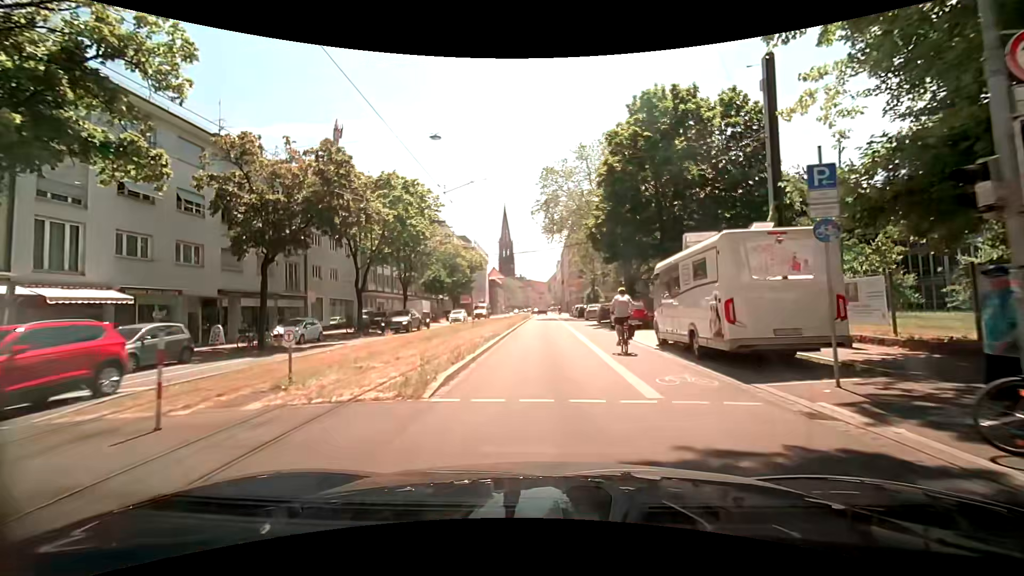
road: primary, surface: asphalt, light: Day
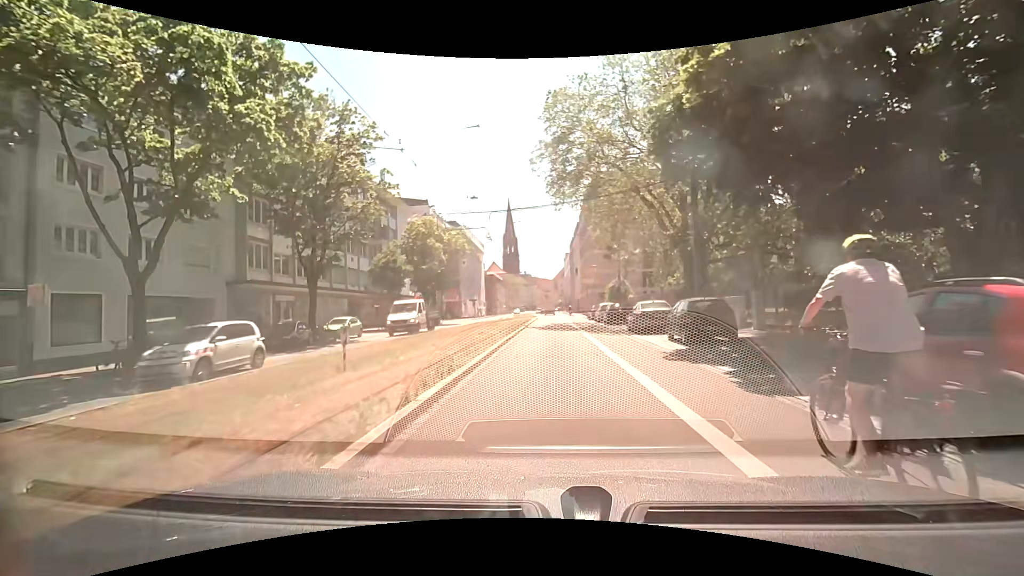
(0.0, +22.3) m; 0°
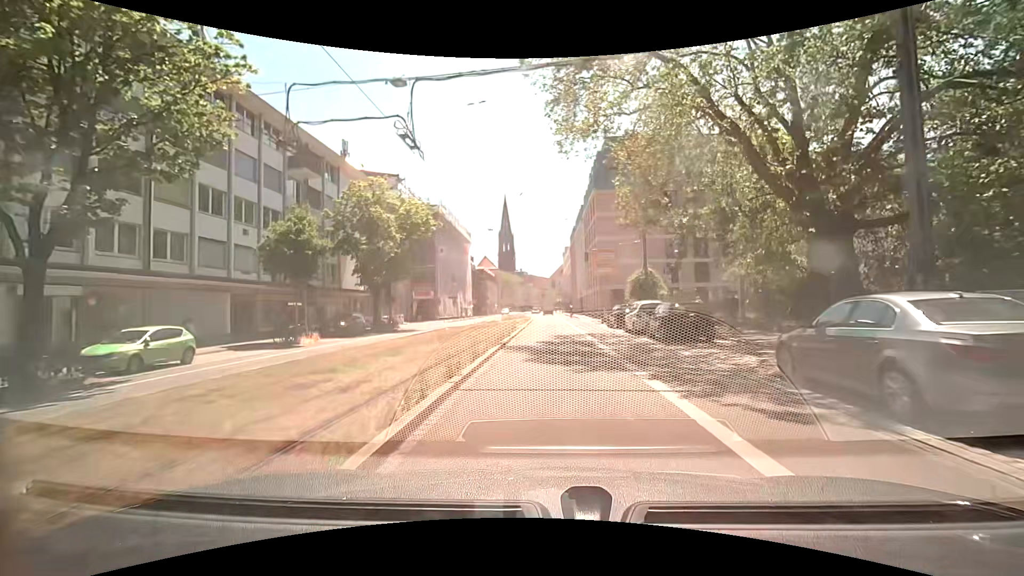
(-0.2, +16.8) m; -1°
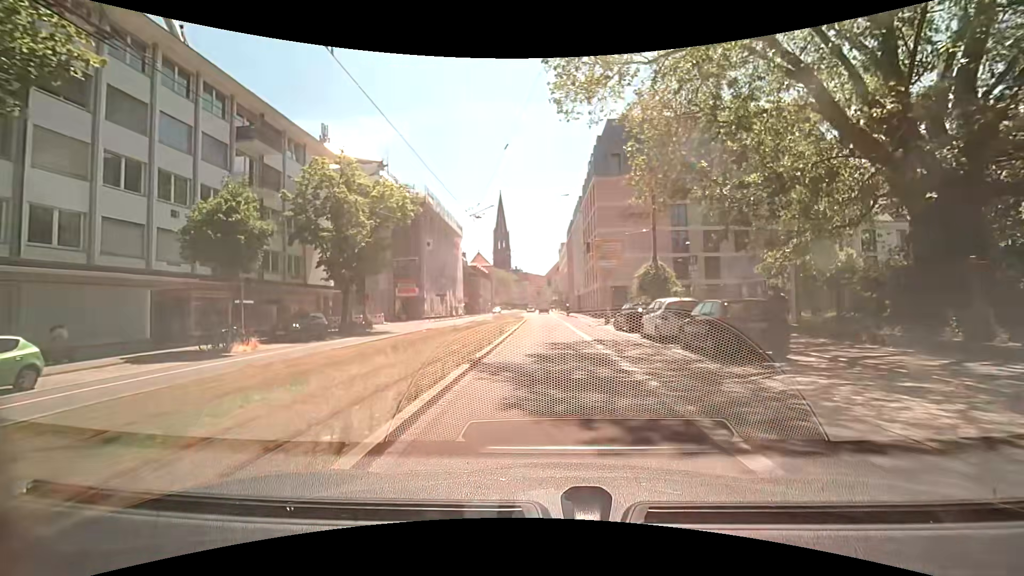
(0.0, +5.6) m; 0°
(0, +10) (0, +20) (+1, +30) (+1, +40) (+1, +50) (+1, +60) (+1, +70) (+1, +80) (+1, +90) (+1, +100) m
